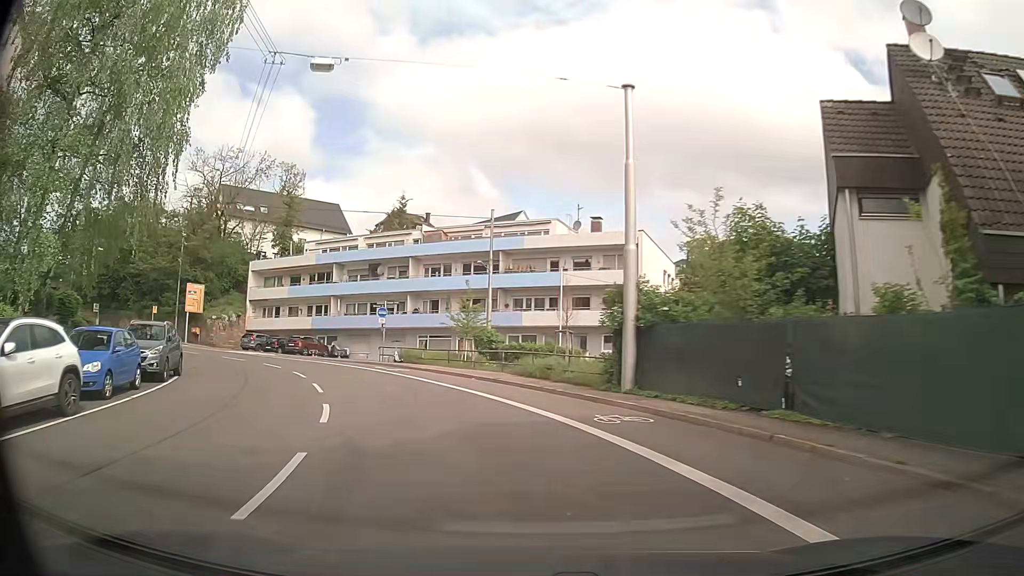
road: secondary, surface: asphalt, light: Day
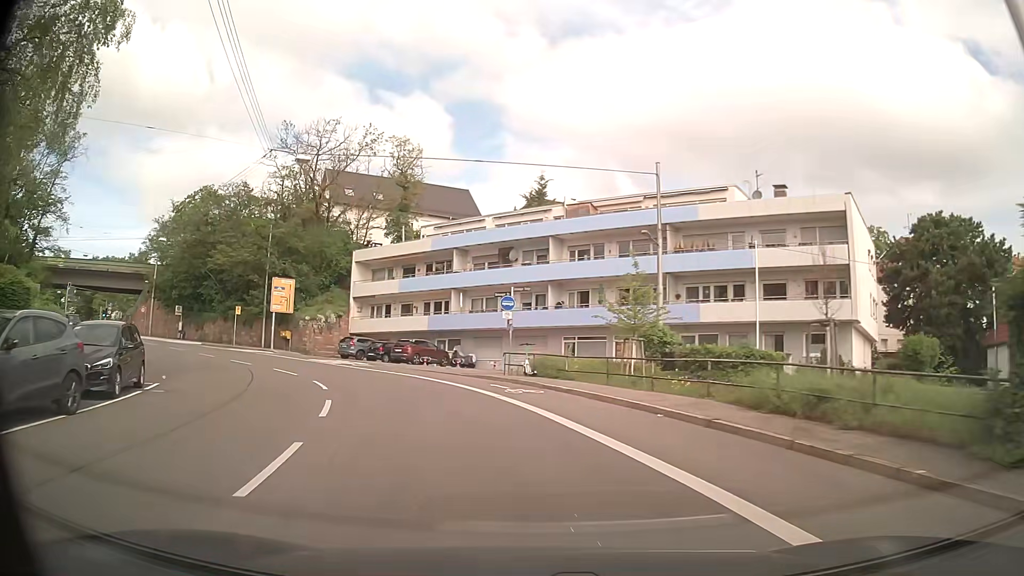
(-1.3, +11.9) m; -13°
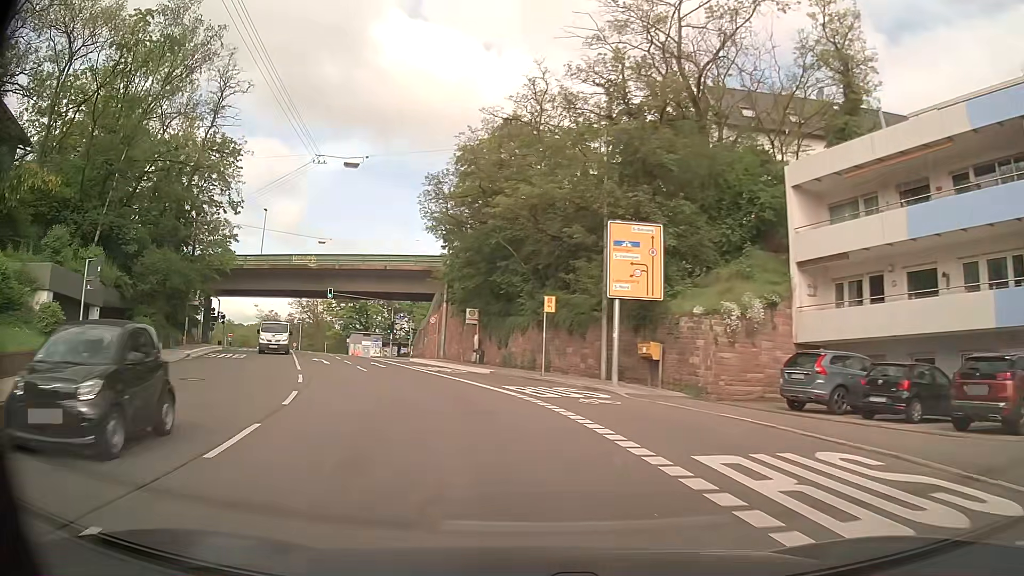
(-8.4, +28.3) m; -34°
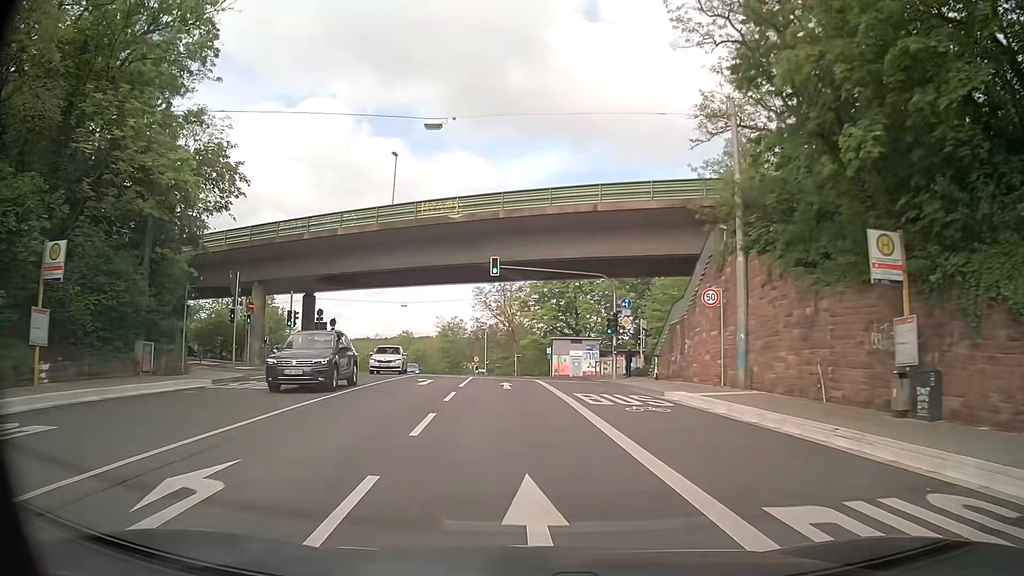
(-6.1, +29.8) m; -19°
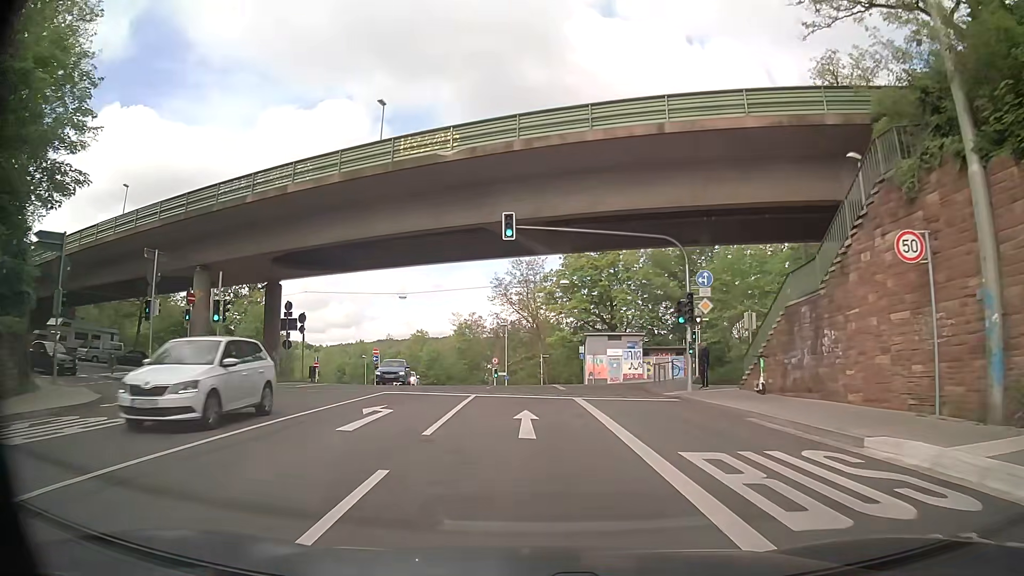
(-0.3, +11.7) m; -2°
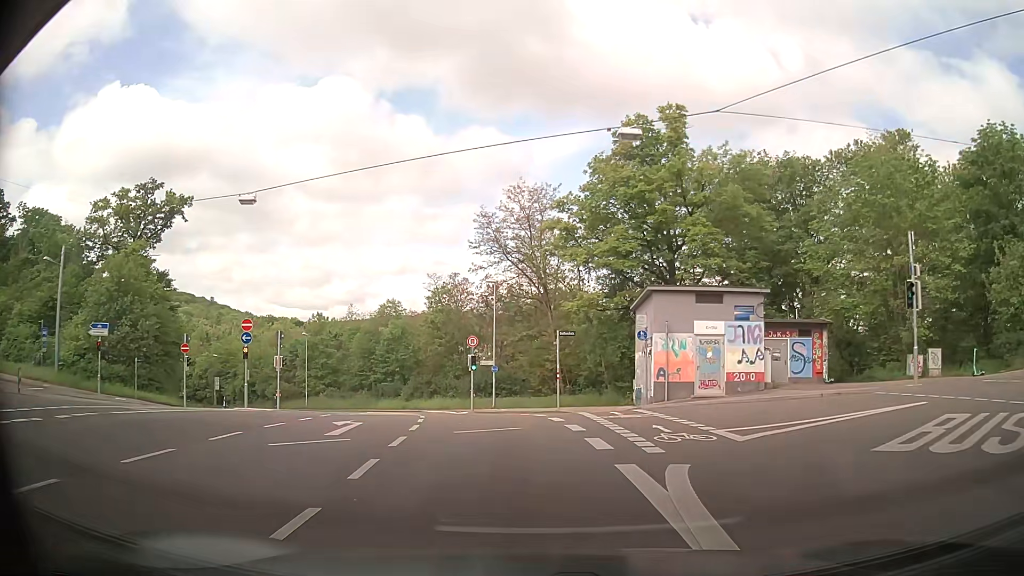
(-0.4, +28.8) m; +1°
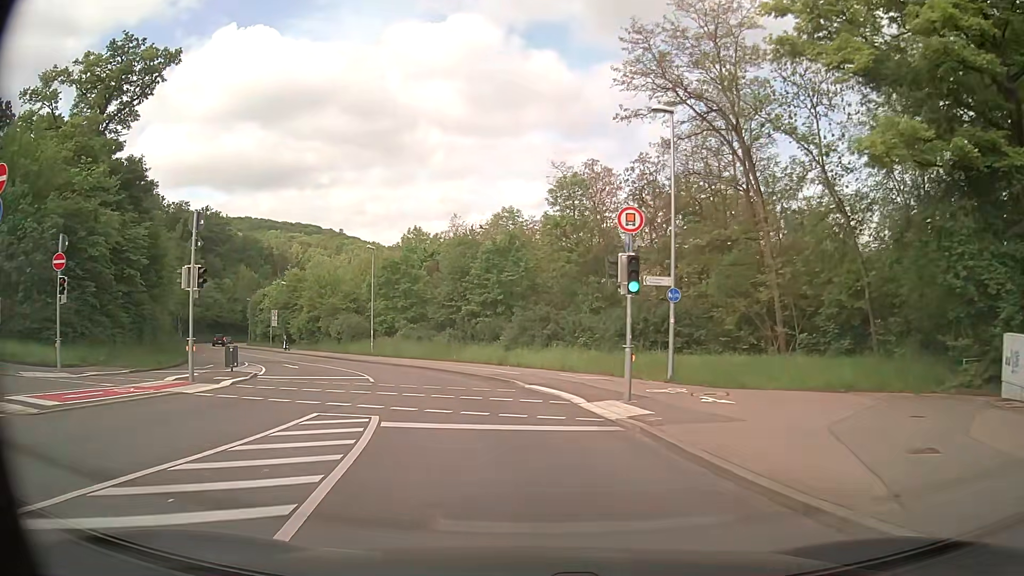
(-2.6, +23.4) m; -13°
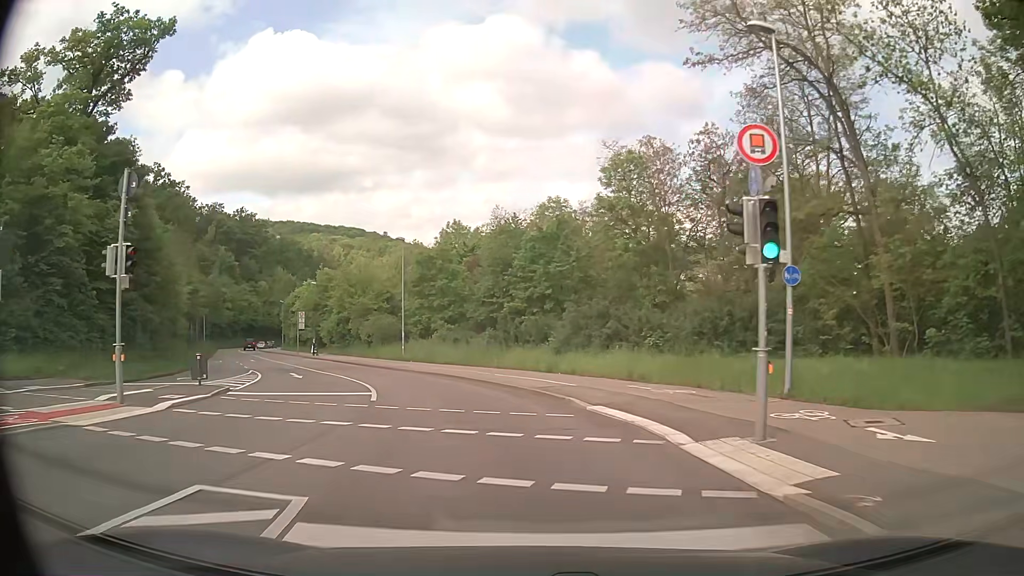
(-0.3, +5.9) m; -5°
(-1, +10) (-3, +20) (-6, +29) (-11, +38) (-16, +47) (-21, +55) (-25, +64) (-30, +73) (-35, +82) (-40, +91) m
